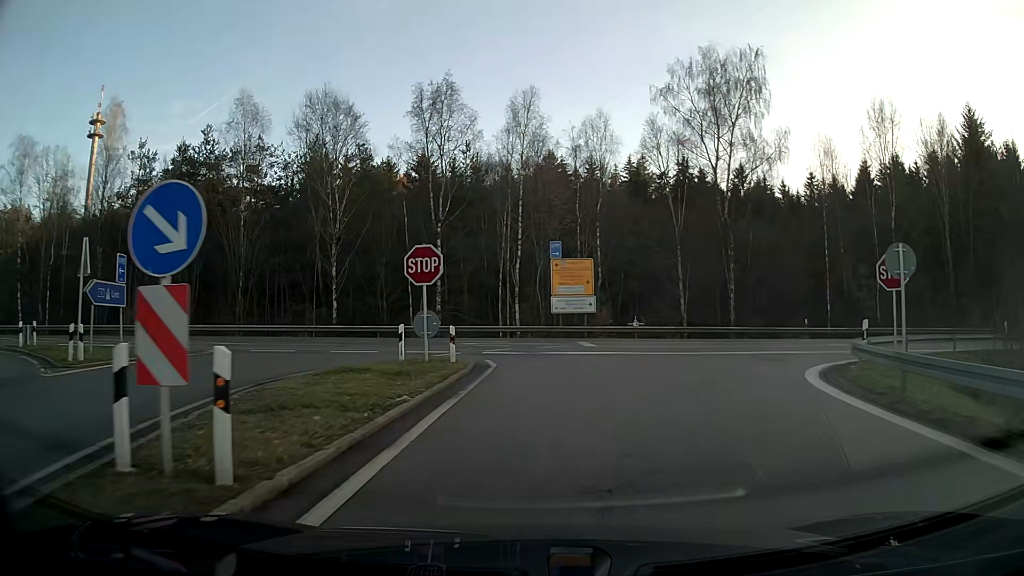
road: motorway_link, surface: asphalt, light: Day
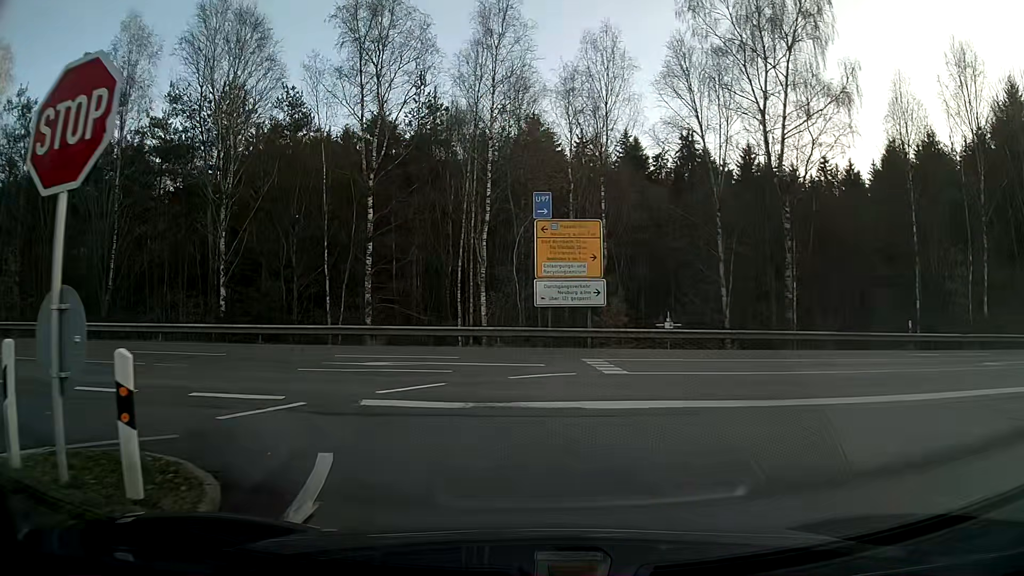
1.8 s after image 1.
(+0.2, +13.4) m; +1°
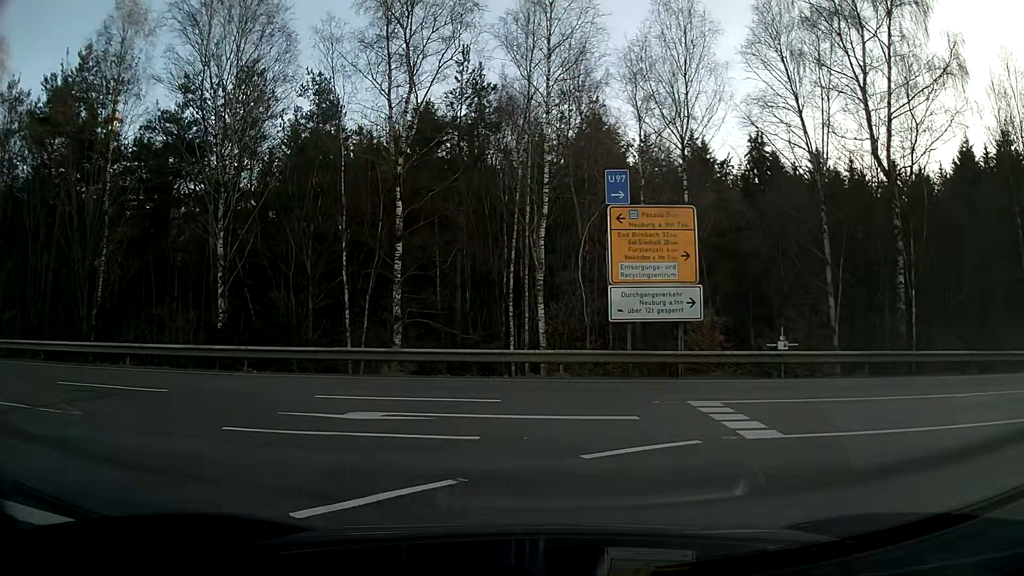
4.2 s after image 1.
(-0.1, +5.4) m; -3°
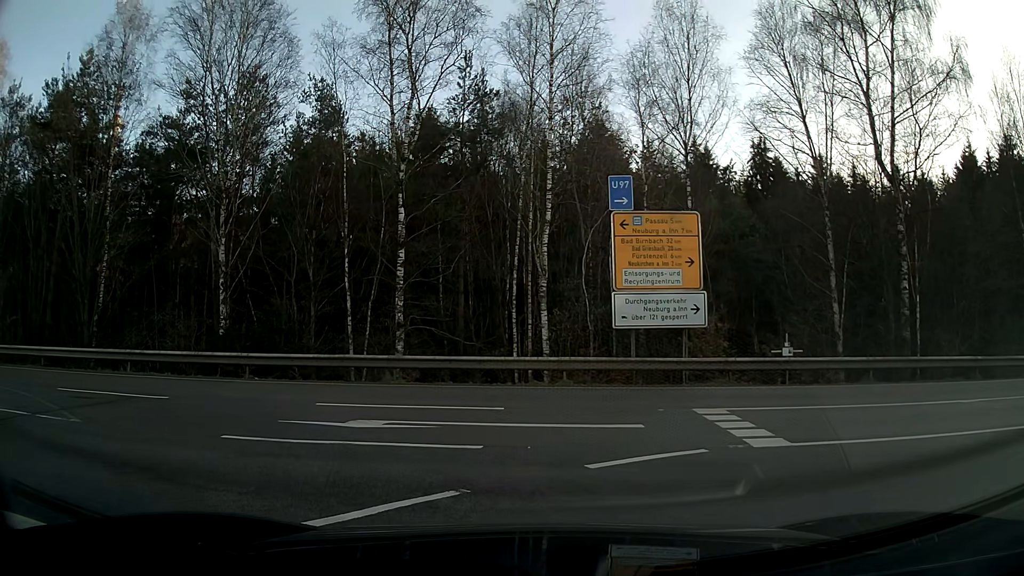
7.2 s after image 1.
(0.0, +0.2) m; 0°
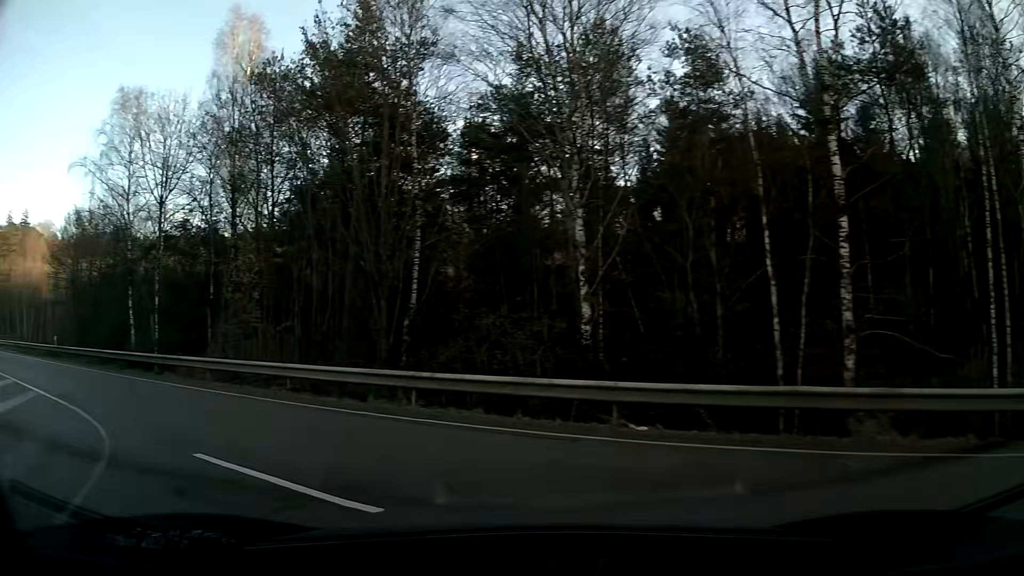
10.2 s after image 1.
(-2.8, +7.5) m; -41°
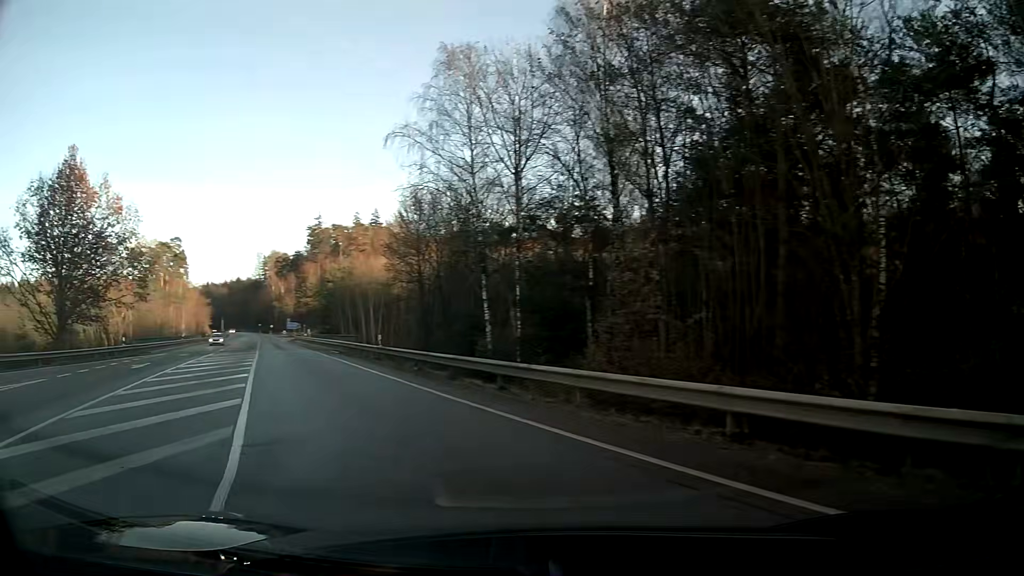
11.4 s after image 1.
(-2.2, +7.2) m; -30°
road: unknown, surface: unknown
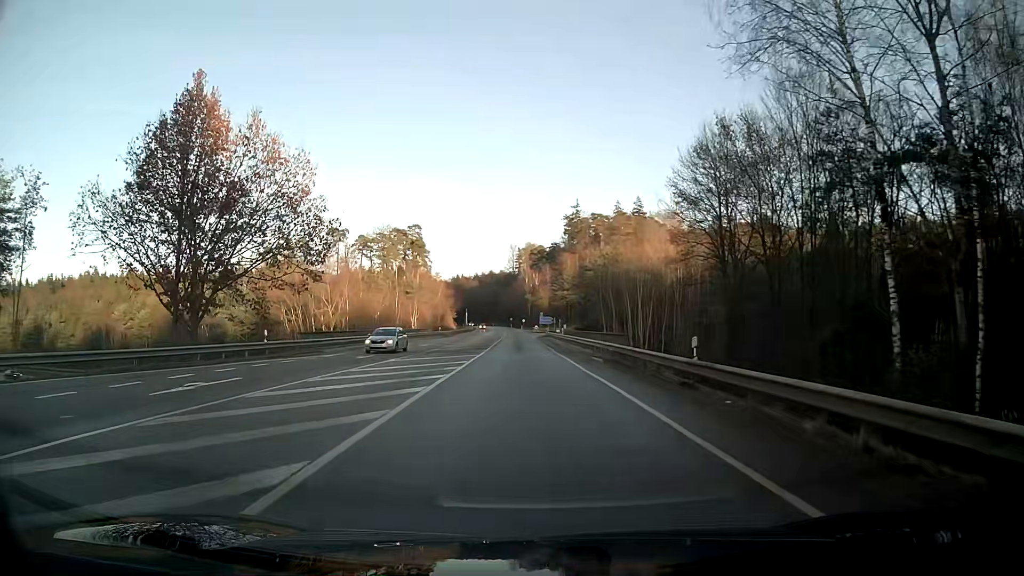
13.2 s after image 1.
(-3.6, +15.7) m; -19°
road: secondary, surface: asphalt
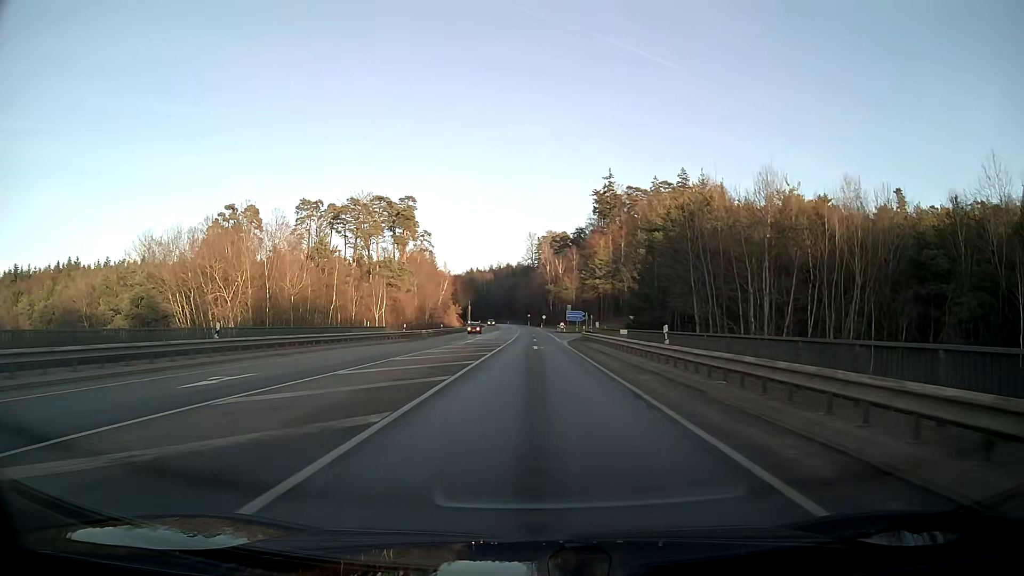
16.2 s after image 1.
(-0.8, +39.9) m; -2°
(0, +10) (0, +20) (0, +30) (0, +40) (0, +50) (0, +60) (0, +70) (0, +80) (0, +90) (0, +100) m
